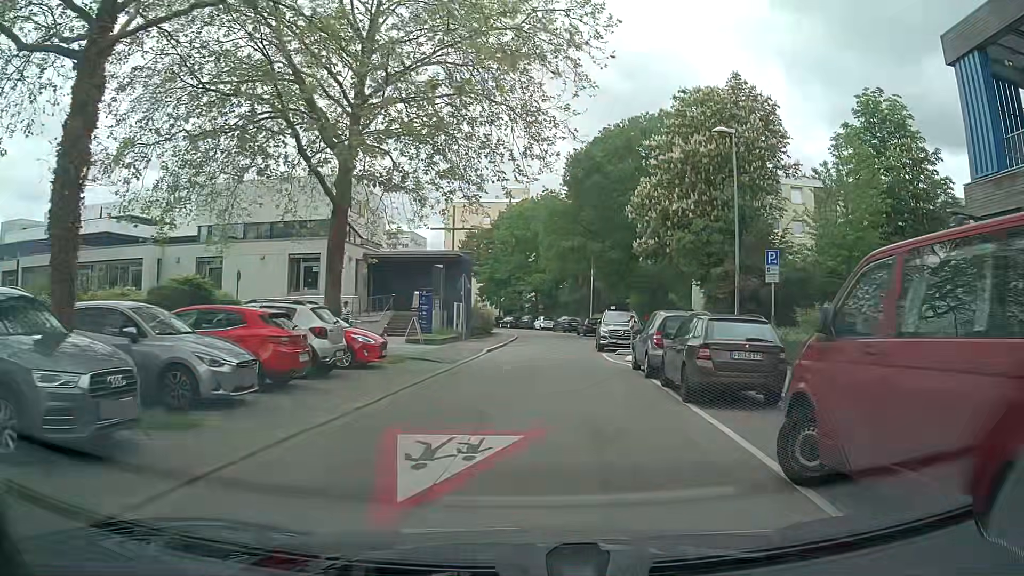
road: residential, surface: asphalt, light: Day
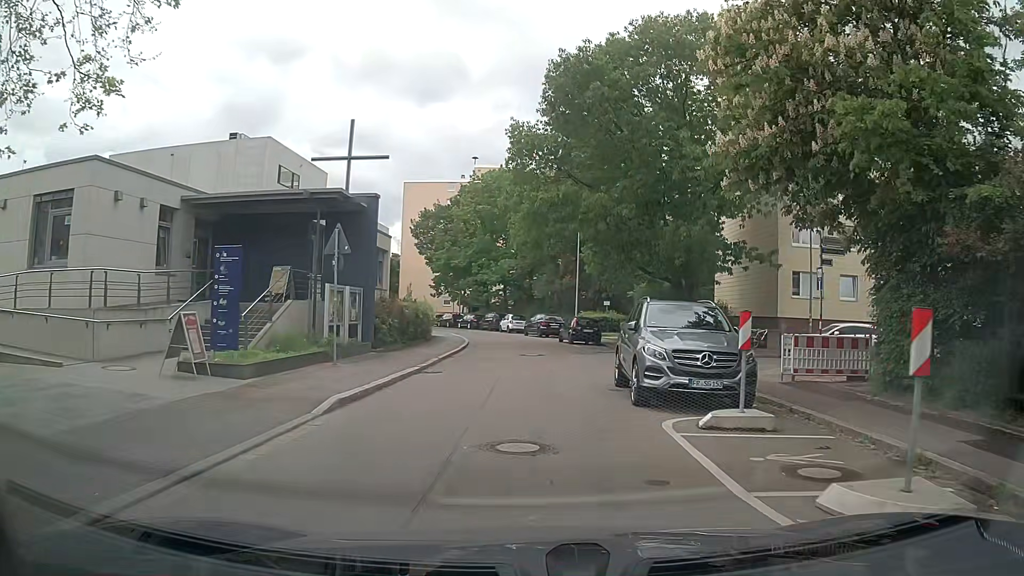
(+0.7, +17.4) m; +3°
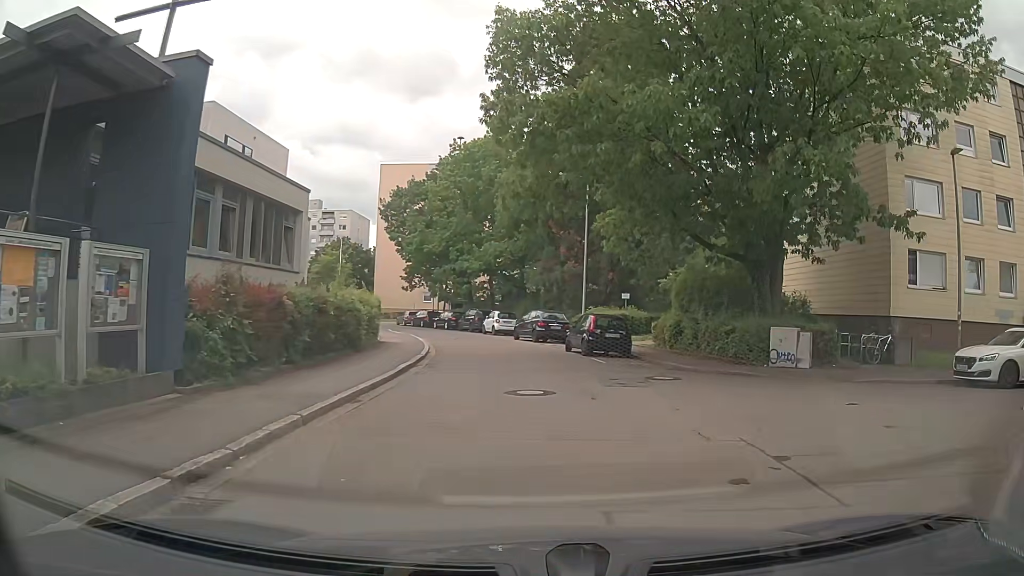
(-0.2, +12.0) m; -1°
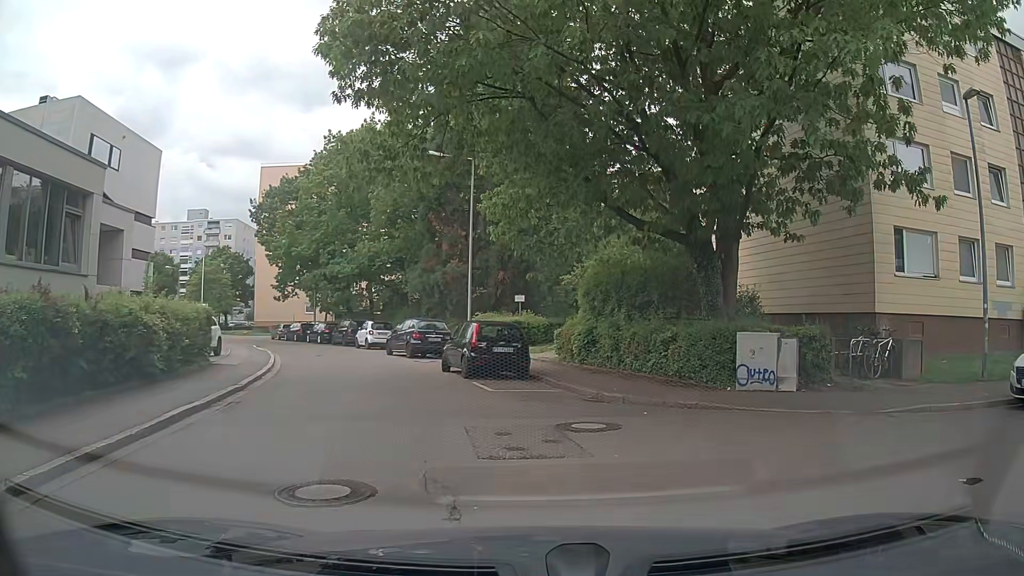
(+0.6, +6.0) m; +9°
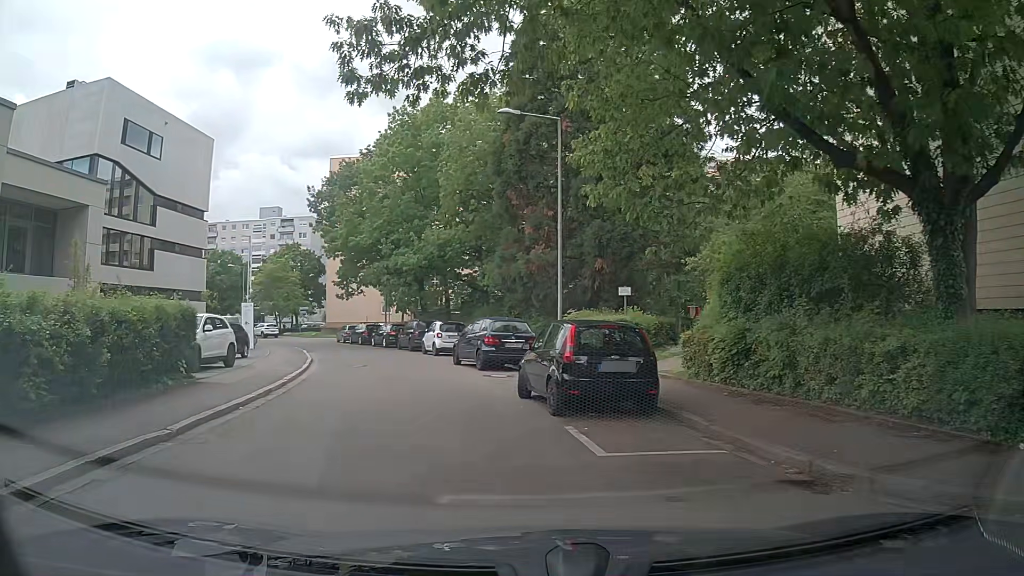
(-0.4, +6.8) m; -8°
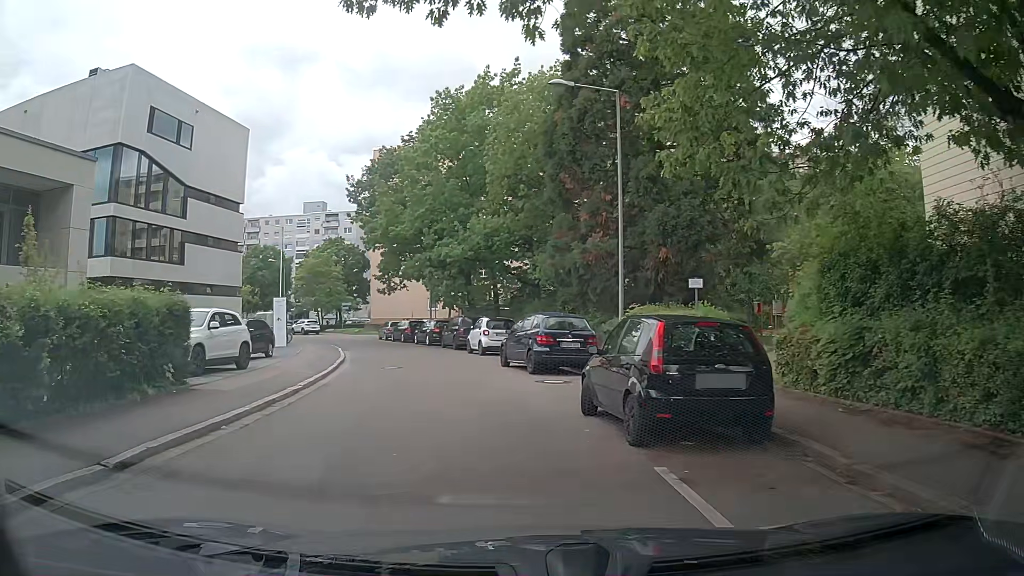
(0.0, +2.8) m; -2°
